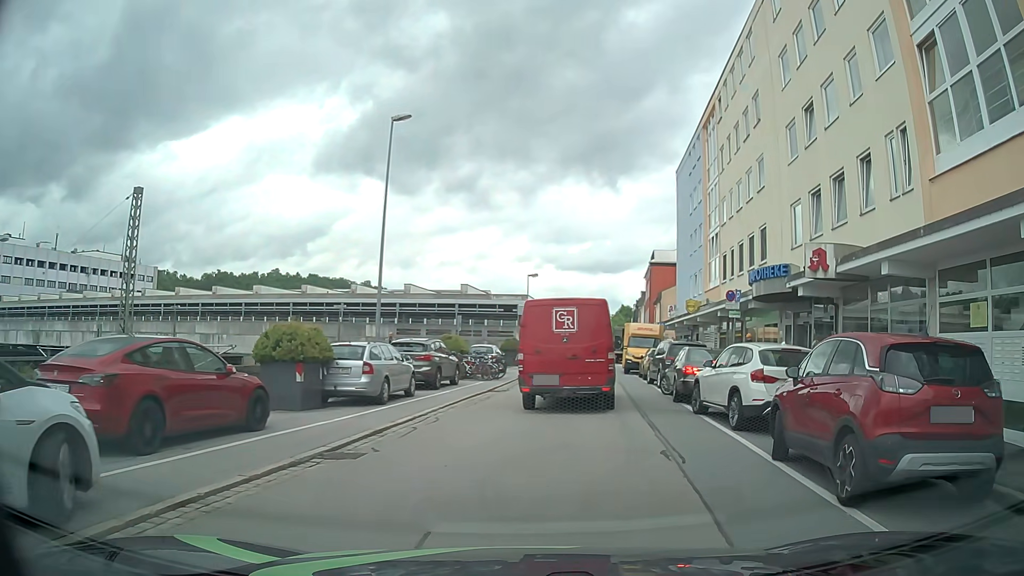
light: Day
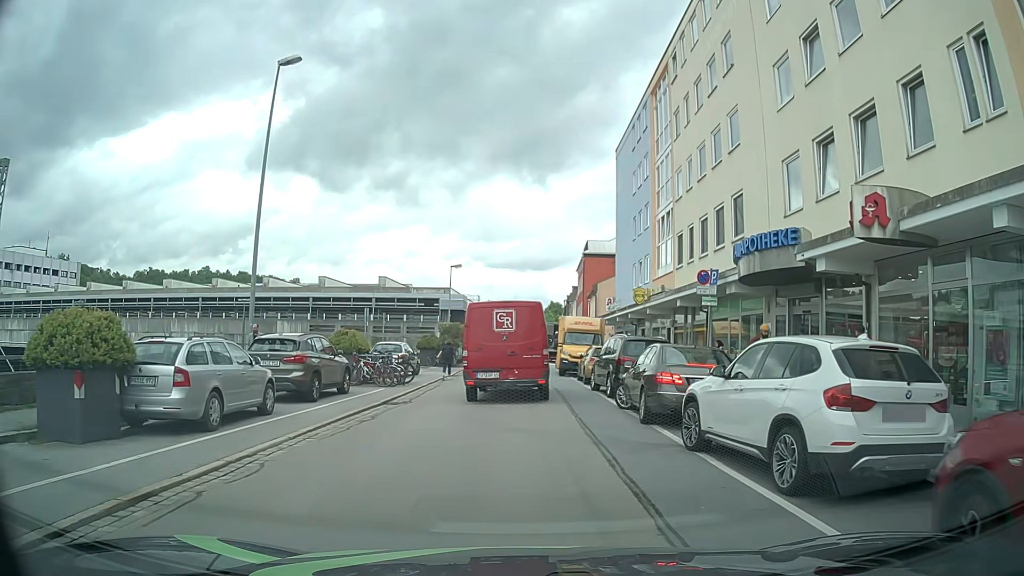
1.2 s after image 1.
(+0.3, +5.7) m; +4°
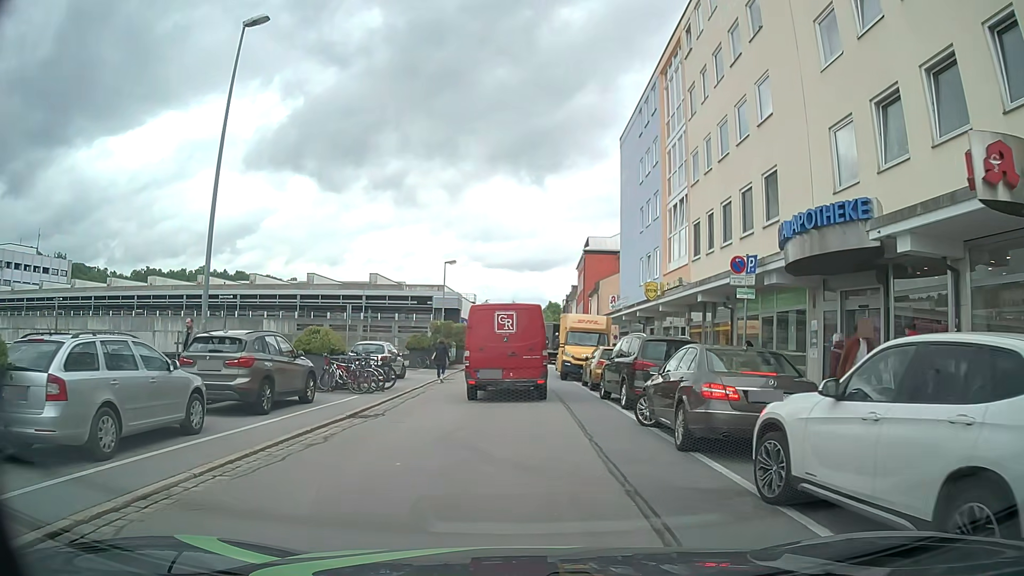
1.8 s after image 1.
(+0.1, +3.1) m; +2°
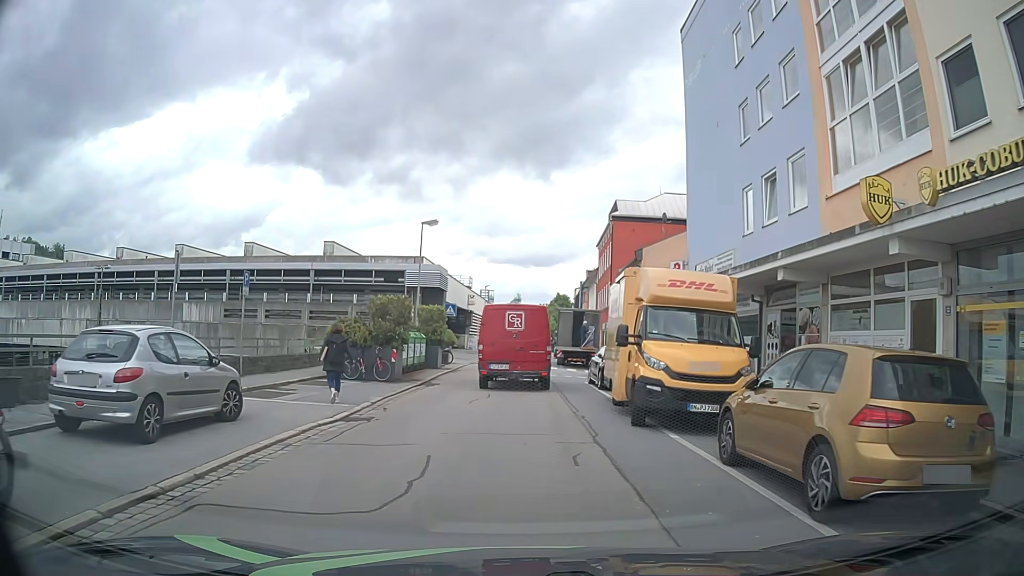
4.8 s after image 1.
(0.0, +16.7) m; 0°
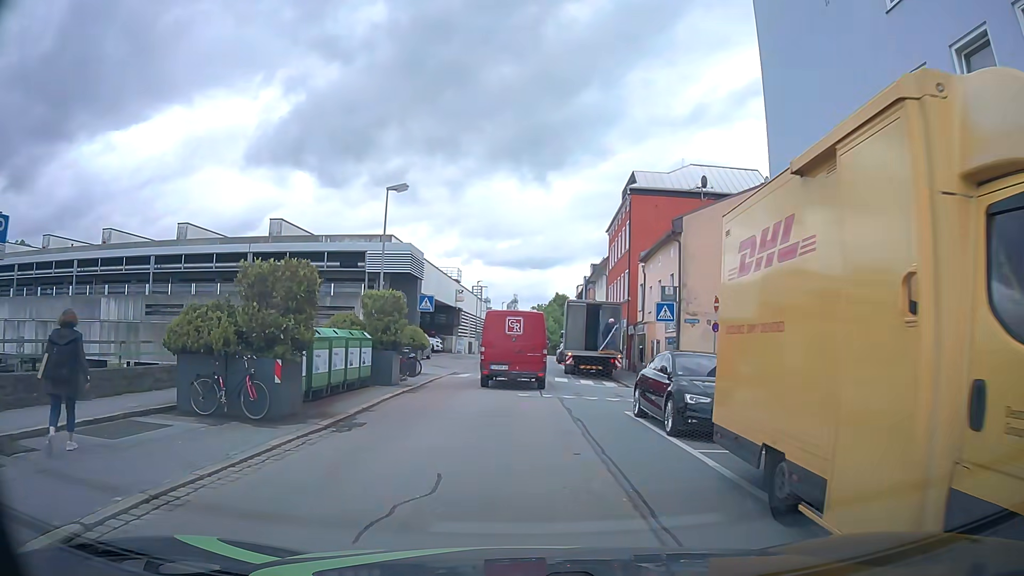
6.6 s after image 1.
(+0.1, +10.0) m; +1°
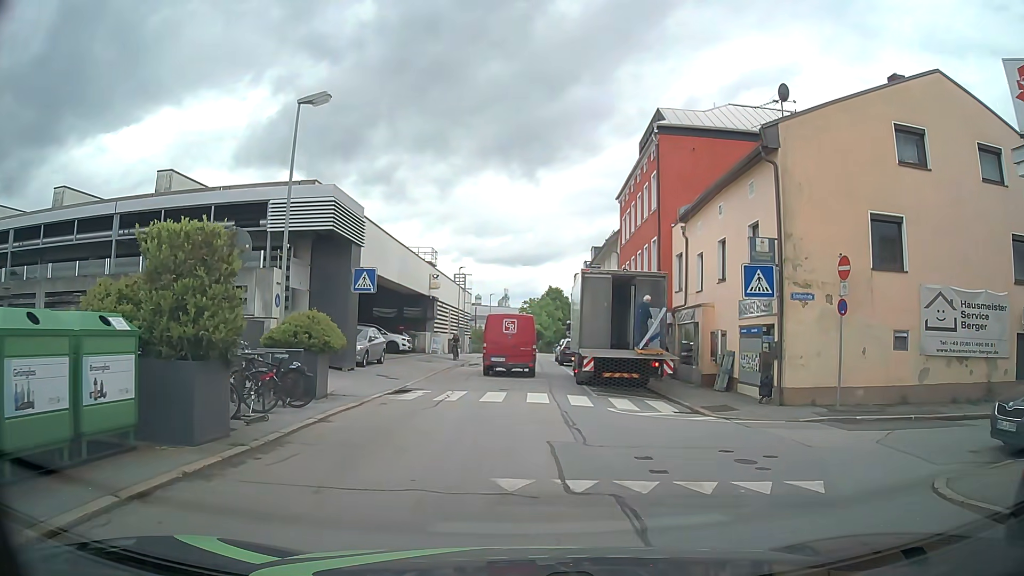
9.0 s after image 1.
(+0.1, +11.6) m; +1°
